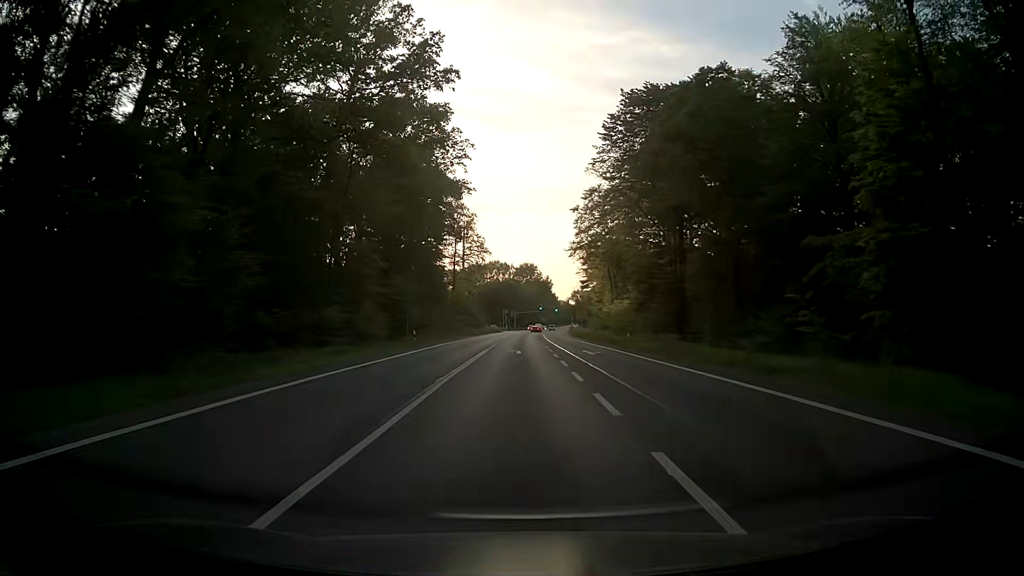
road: primary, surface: asphalt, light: Day
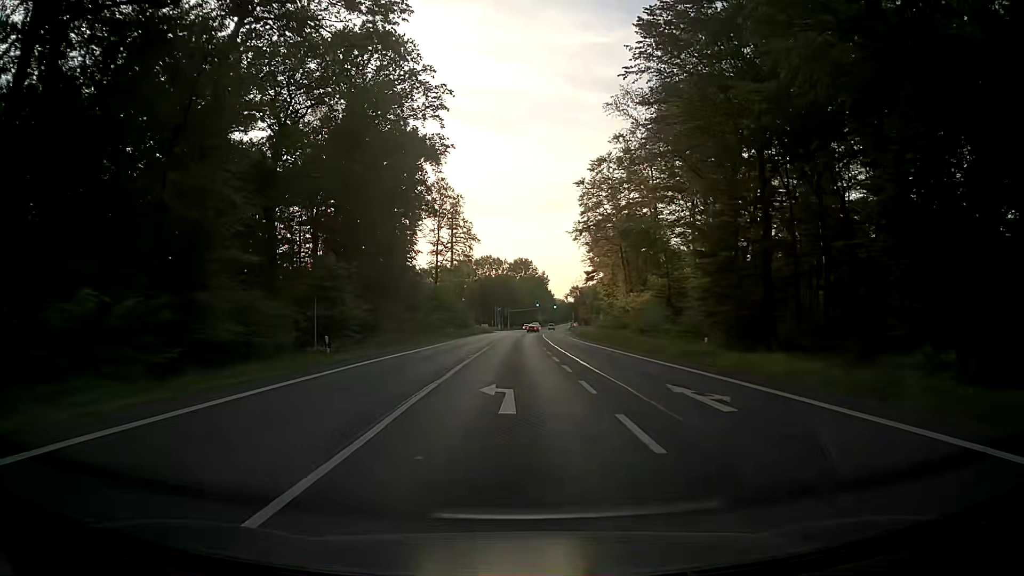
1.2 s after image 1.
(+0.2, +21.2) m; +1°
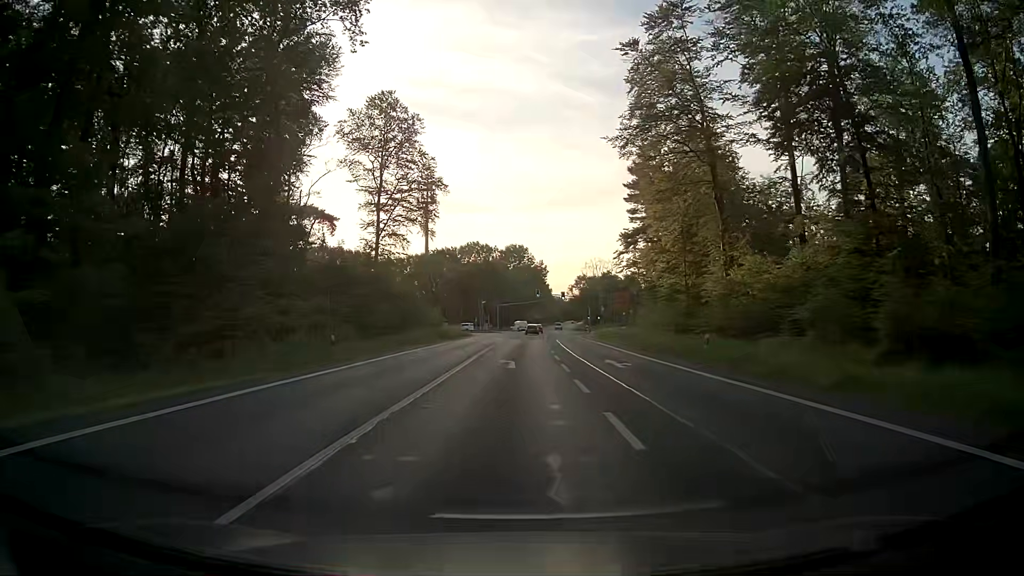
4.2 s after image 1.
(+0.3, +48.6) m; +1°
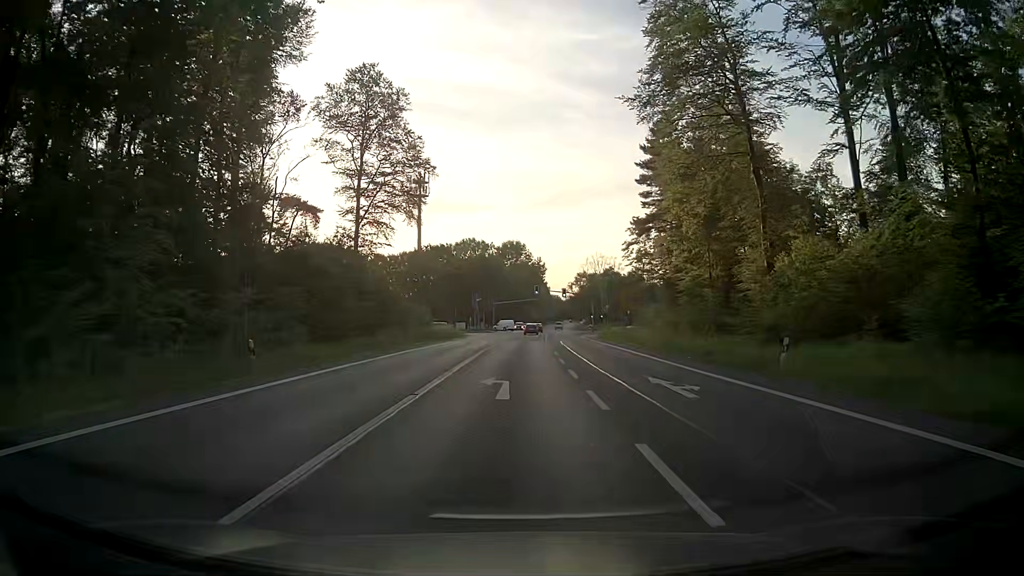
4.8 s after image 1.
(0.0, +8.7) m; 0°
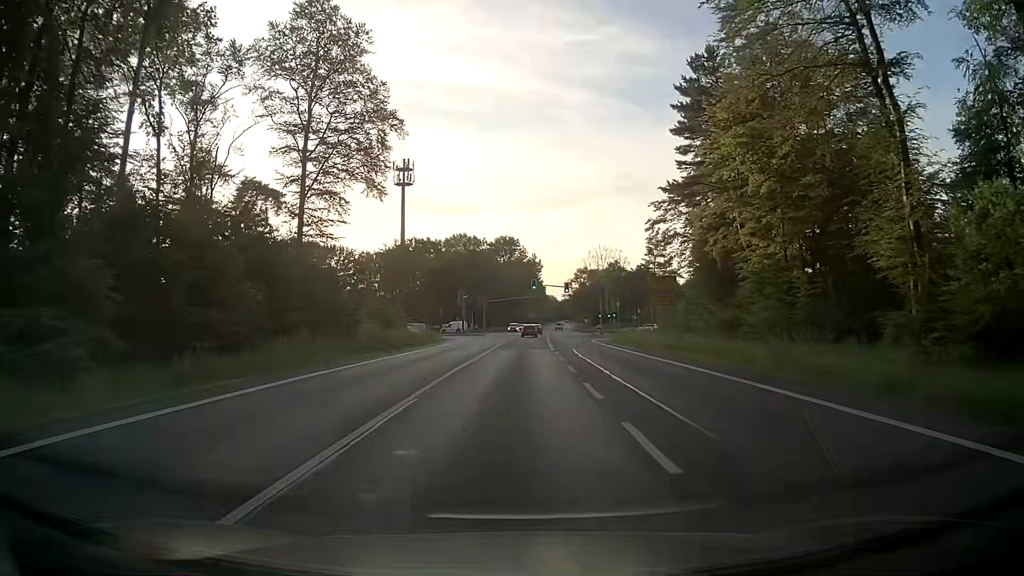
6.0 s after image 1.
(0.0, +16.5) m; 0°
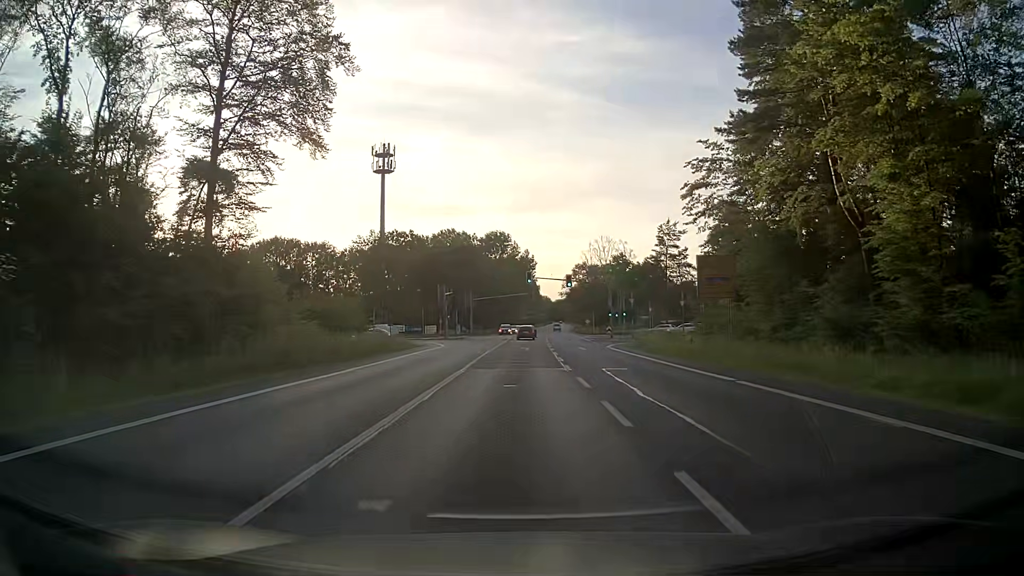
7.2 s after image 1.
(+0.1, +15.4) m; +1°
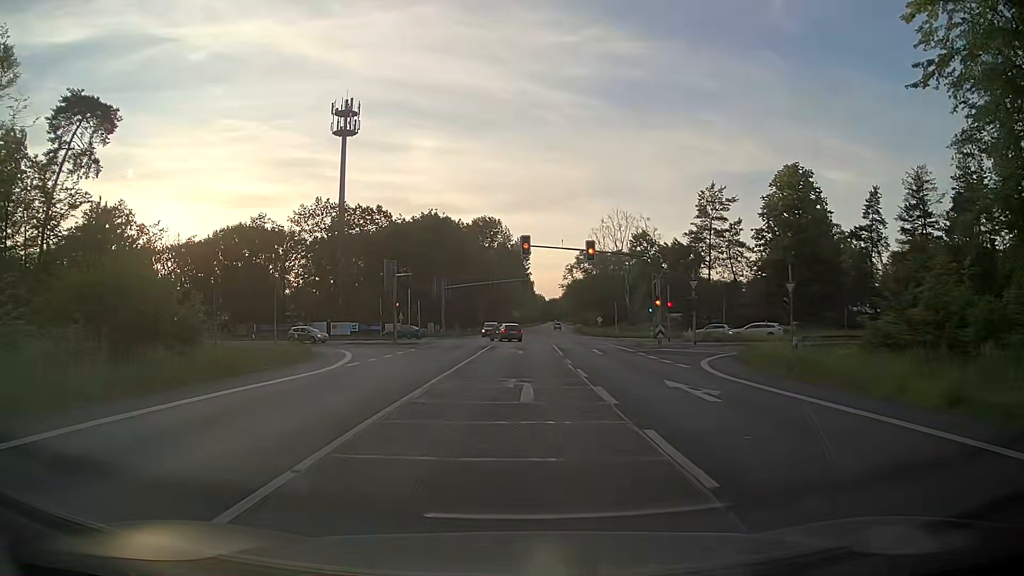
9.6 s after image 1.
(+0.1, +28.0) m; 0°
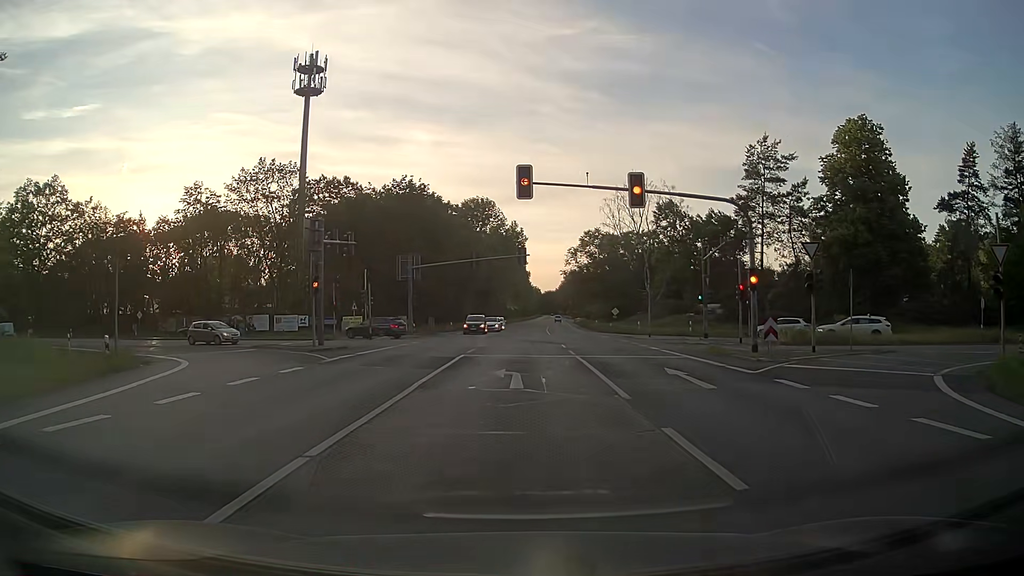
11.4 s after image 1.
(+0.1, +18.5) m; +1°
(0, +10) (0, +20) (0, +30) (-2, +40) (-8, +47) (-17, +52) (-27, +54) (-36, +57) (-46, +60) (-56, +63) m
